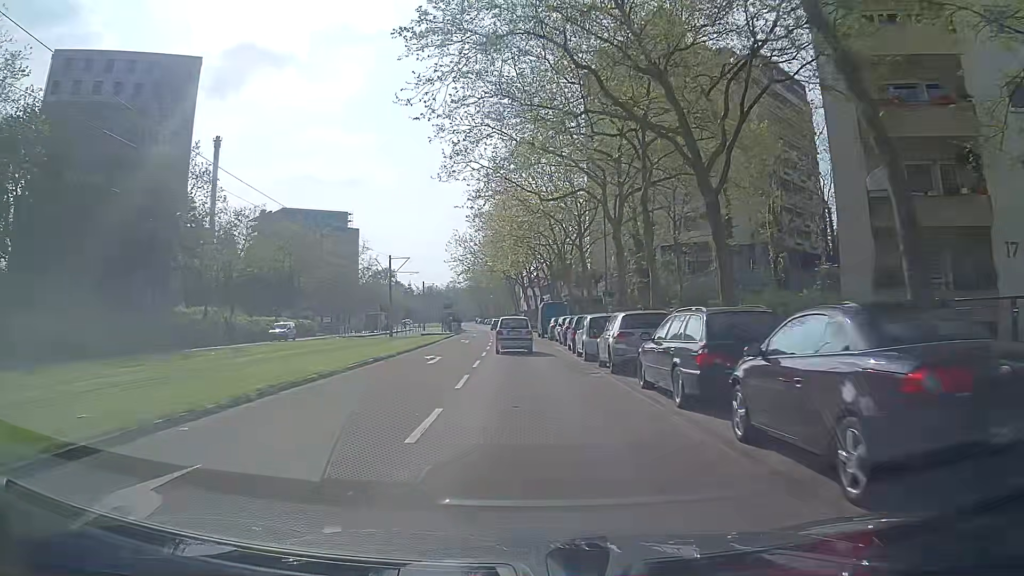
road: tertiary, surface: asphalt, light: Day
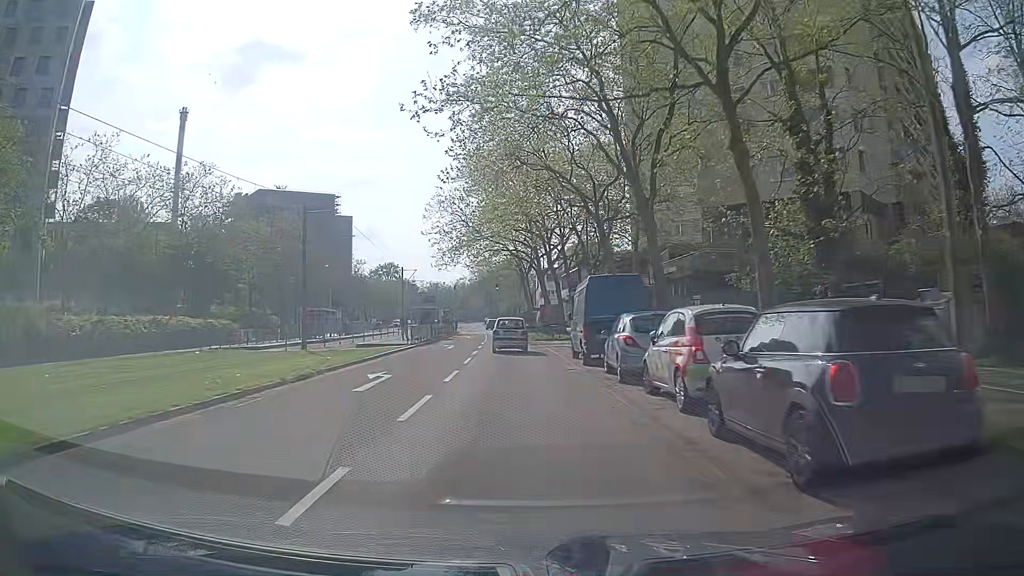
(-0.9, +28.3) m; -2°
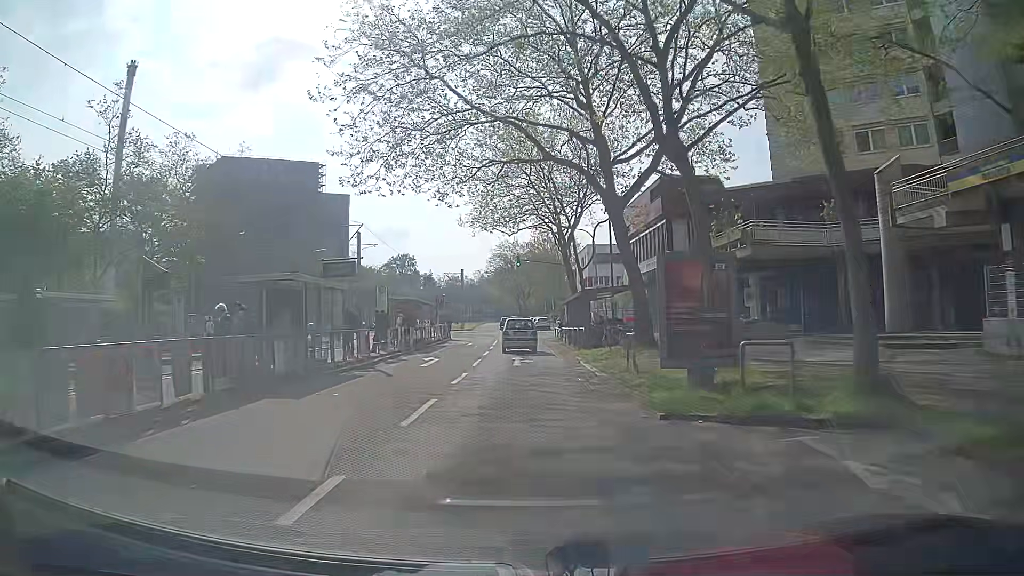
(-1.2, +36.4) m; -3°
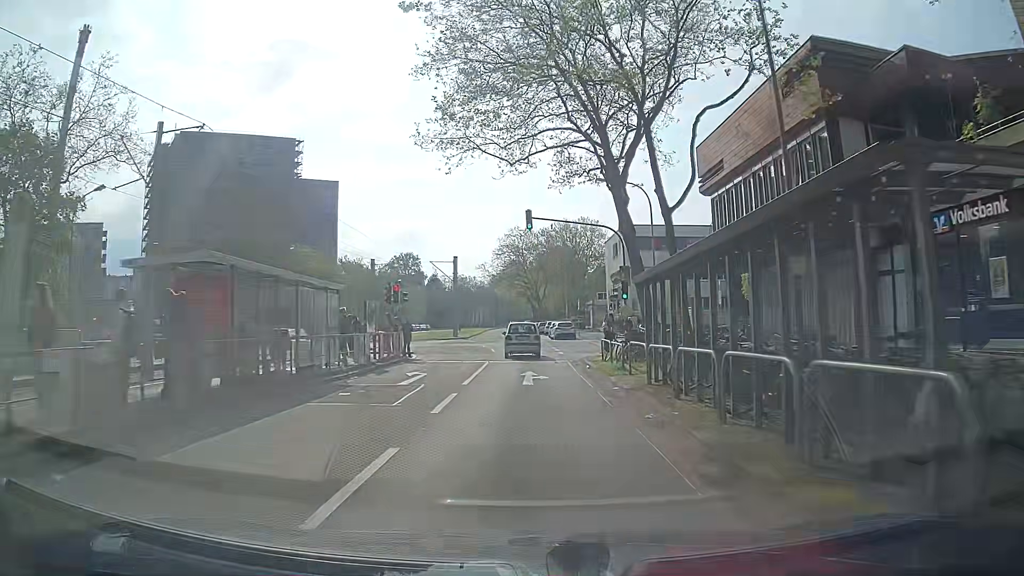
(-0.2, +22.4) m; 0°
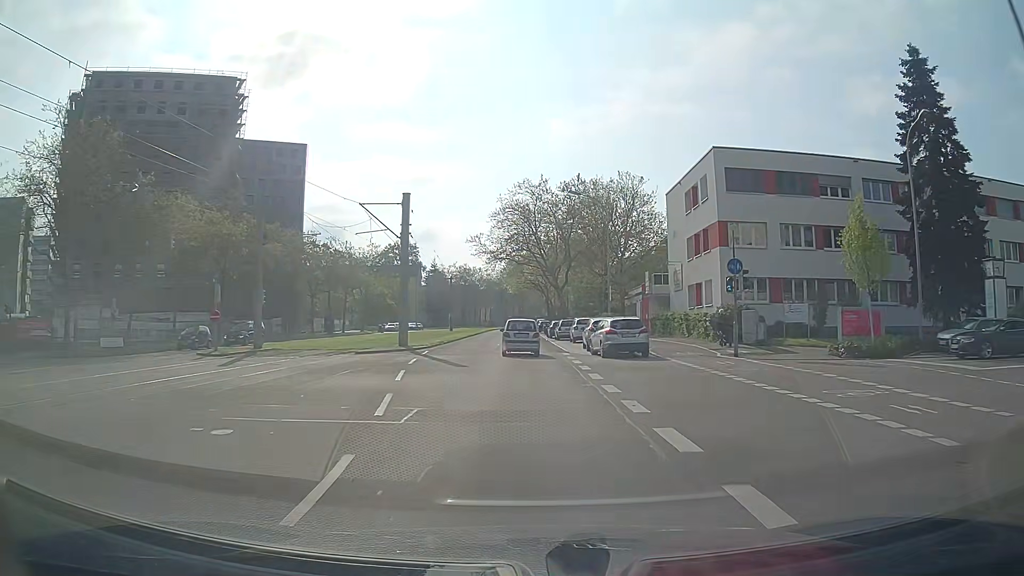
(-0.6, +30.5) m; -2°
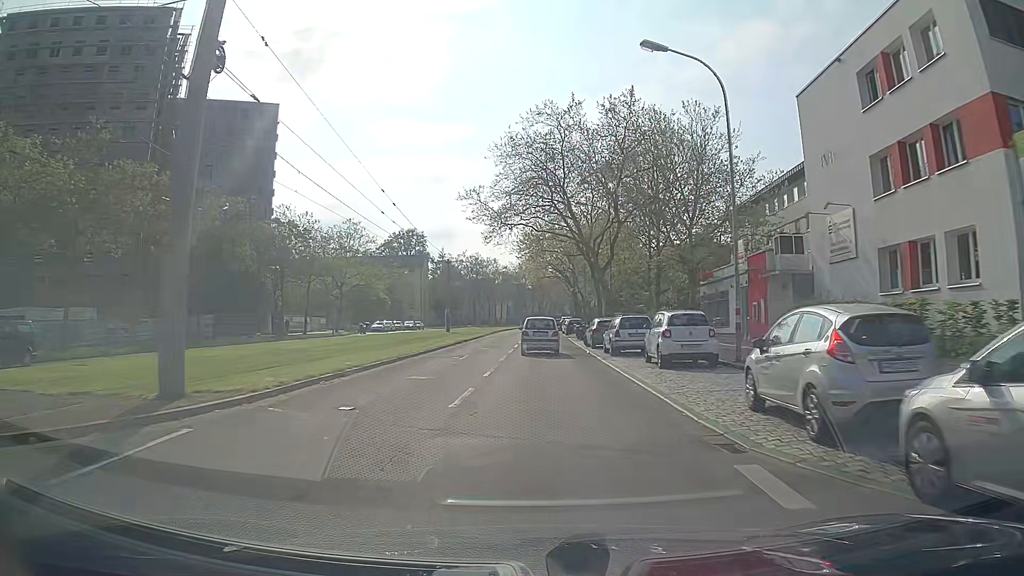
(-0.4, +23.3) m; -2°
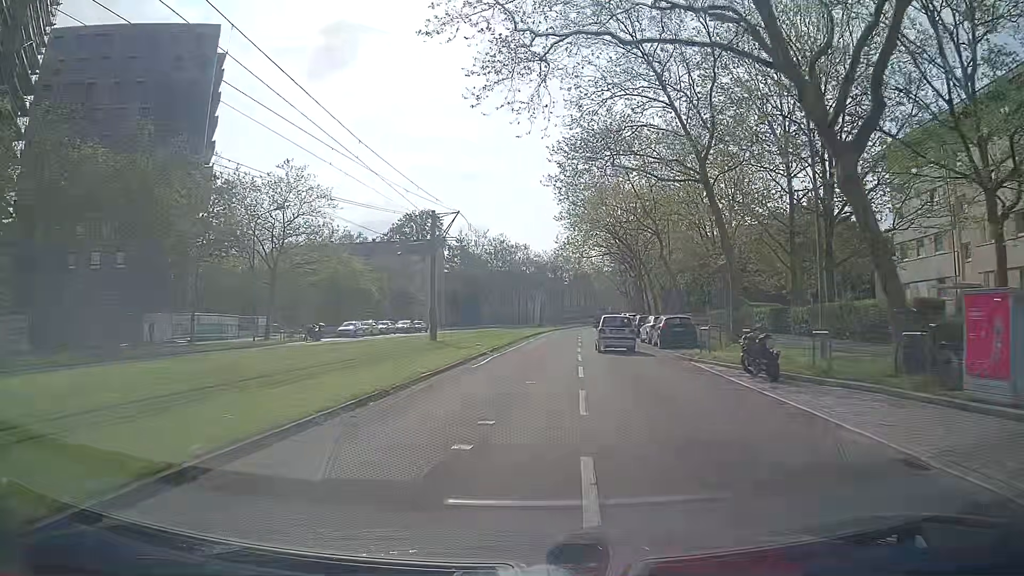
(-1.0, +30.6) m; -3°
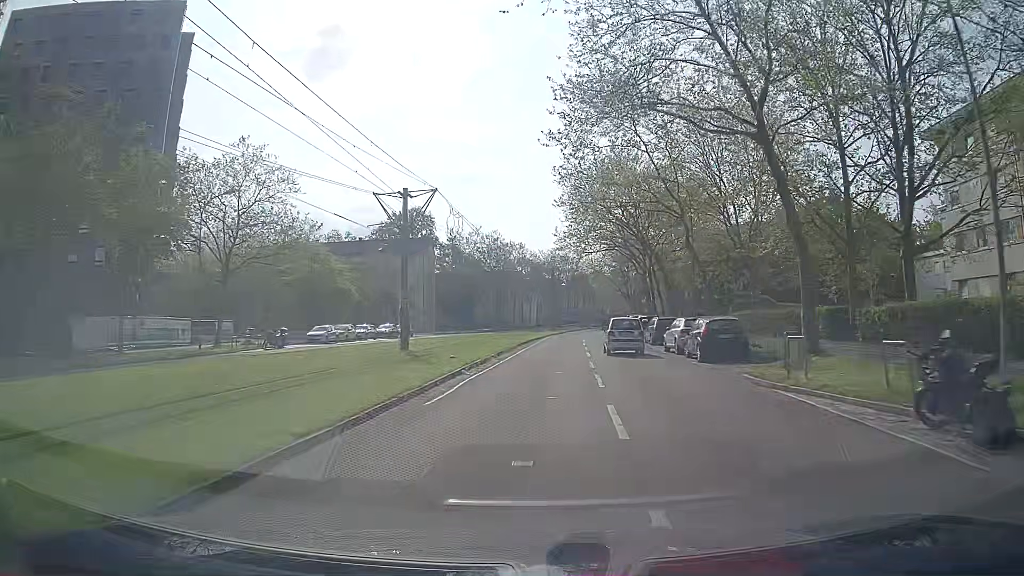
(0.0, +7.7) m; 0°
(0, +10) (0, +20) (+1, +30) (+1, +40) (+2, +50) (+3, +60) (+4, +70) (+5, +80) (+7, +90) (+8, +100) m
